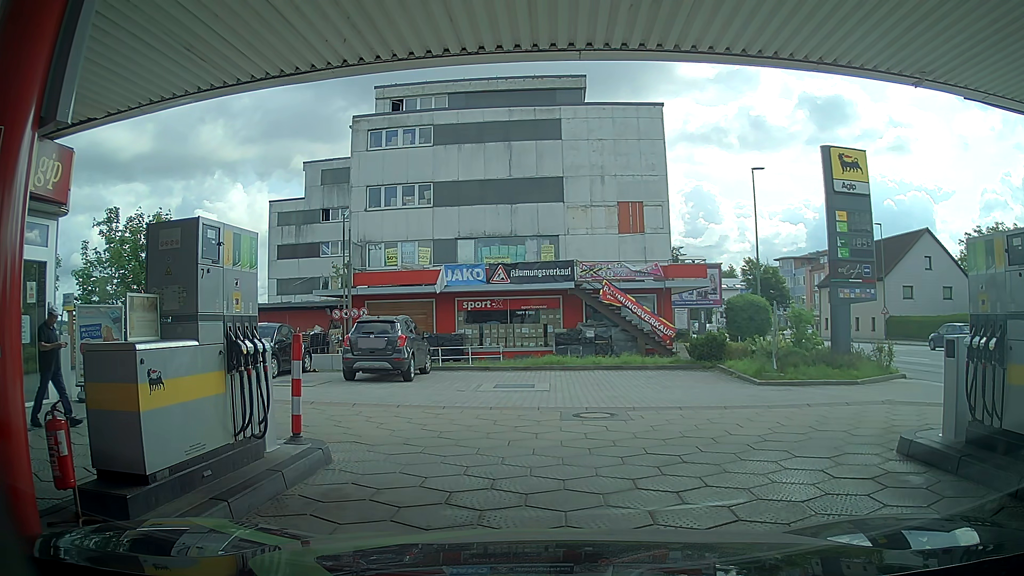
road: service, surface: paving_stones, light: Day
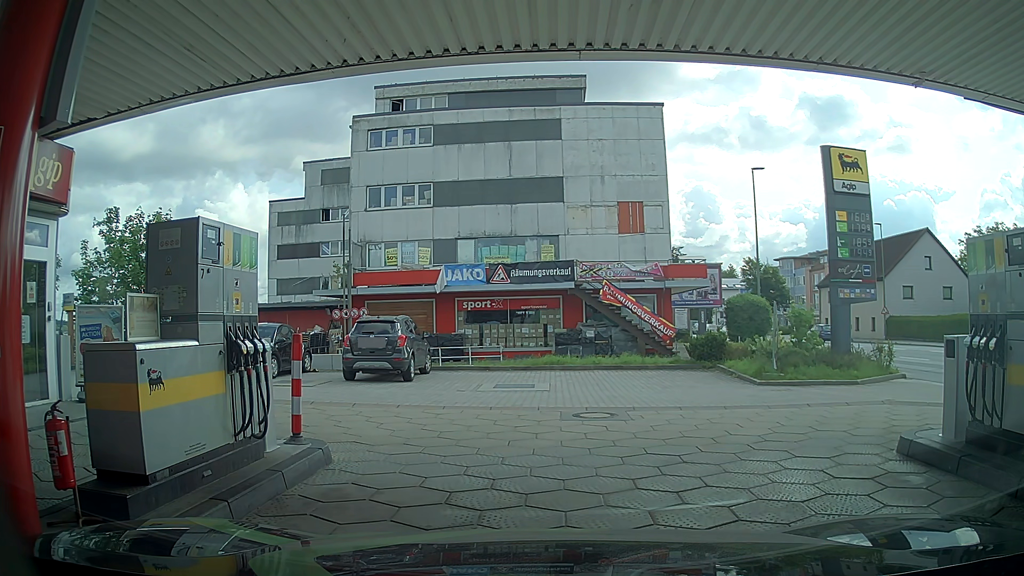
(0.0, 0.0) m; 0°
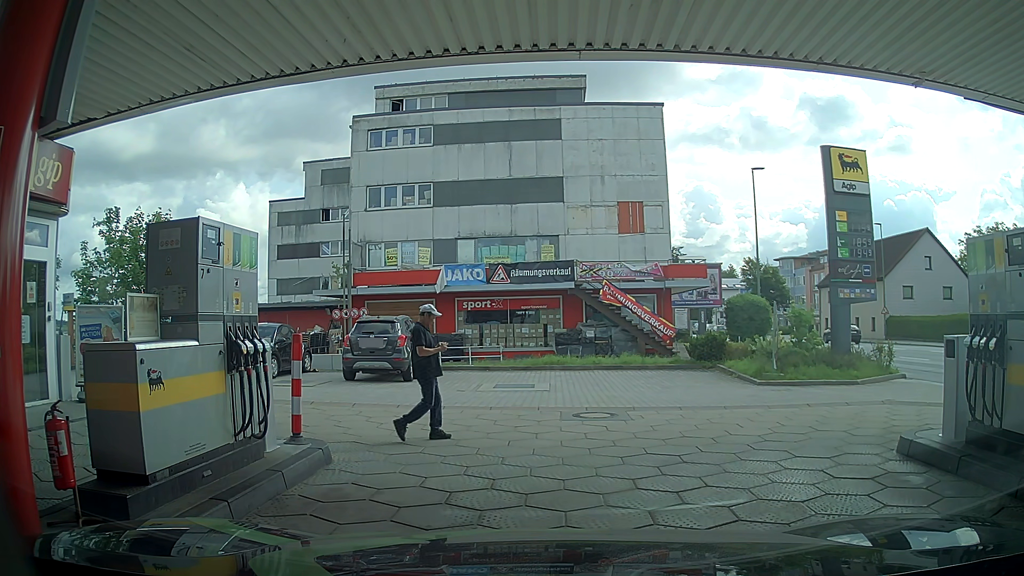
(0.0, 0.0) m; 0°
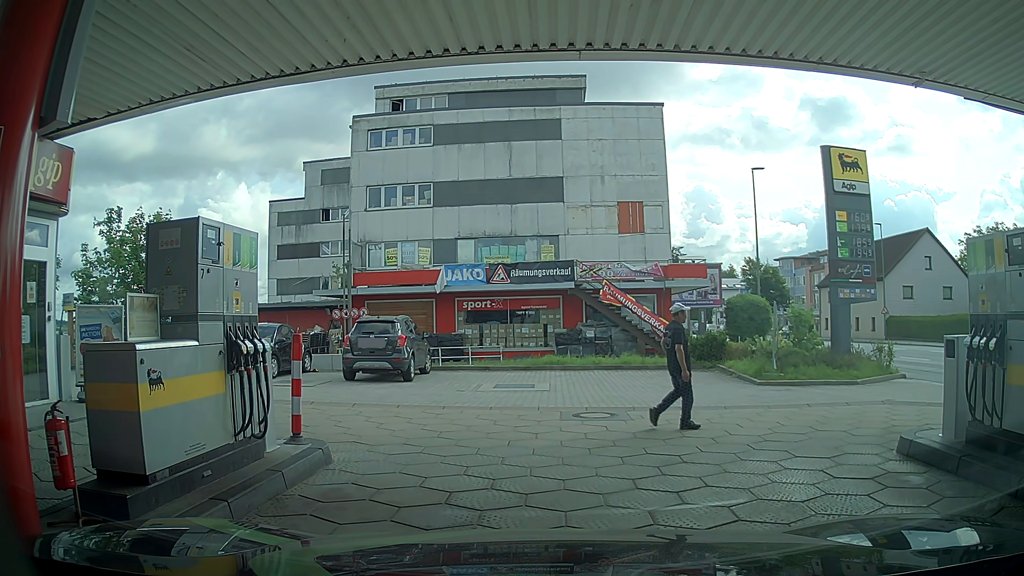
(0.0, 0.0) m; 0°
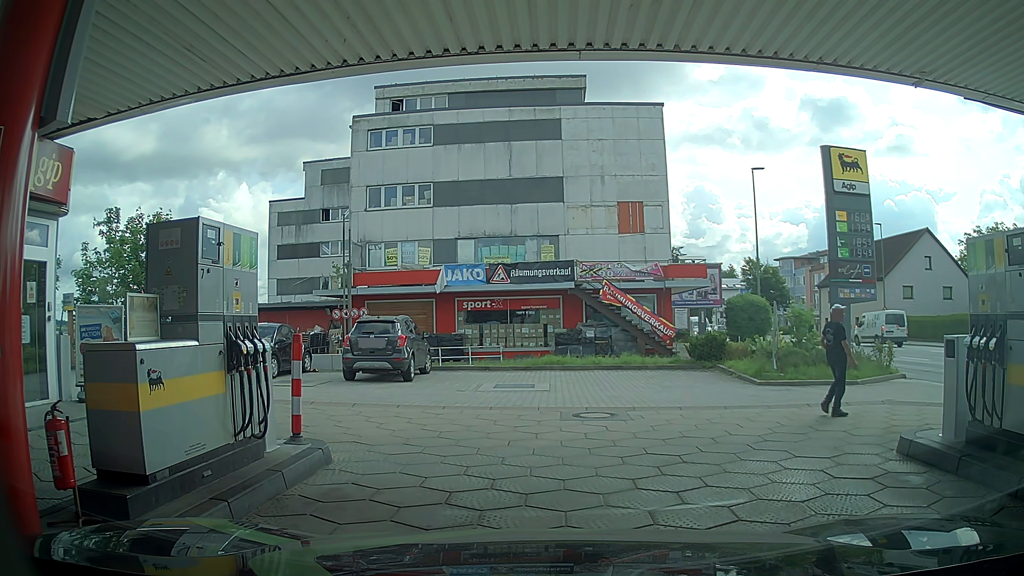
(0.0, 0.0) m; 0°
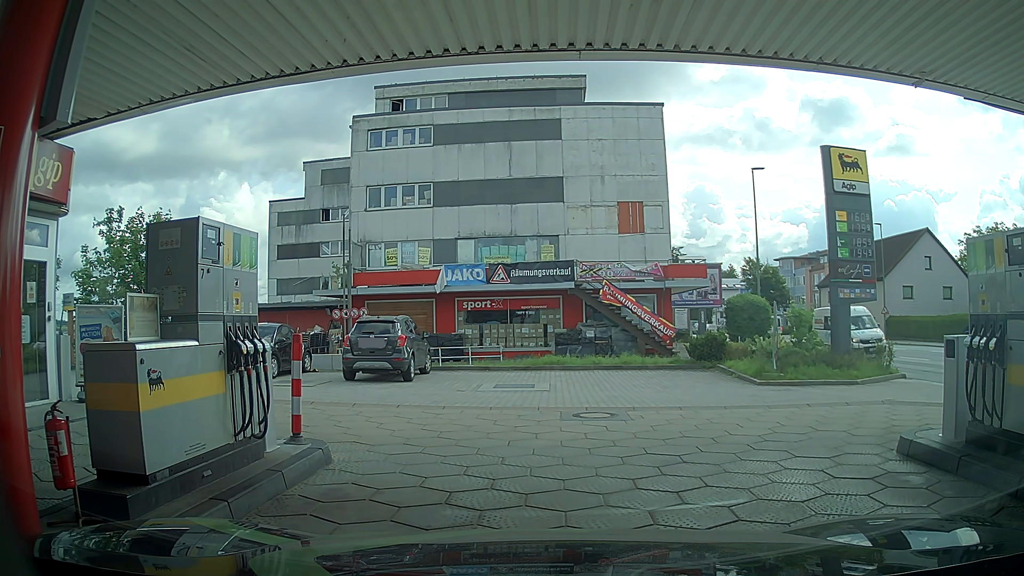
(0.0, 0.0) m; 0°
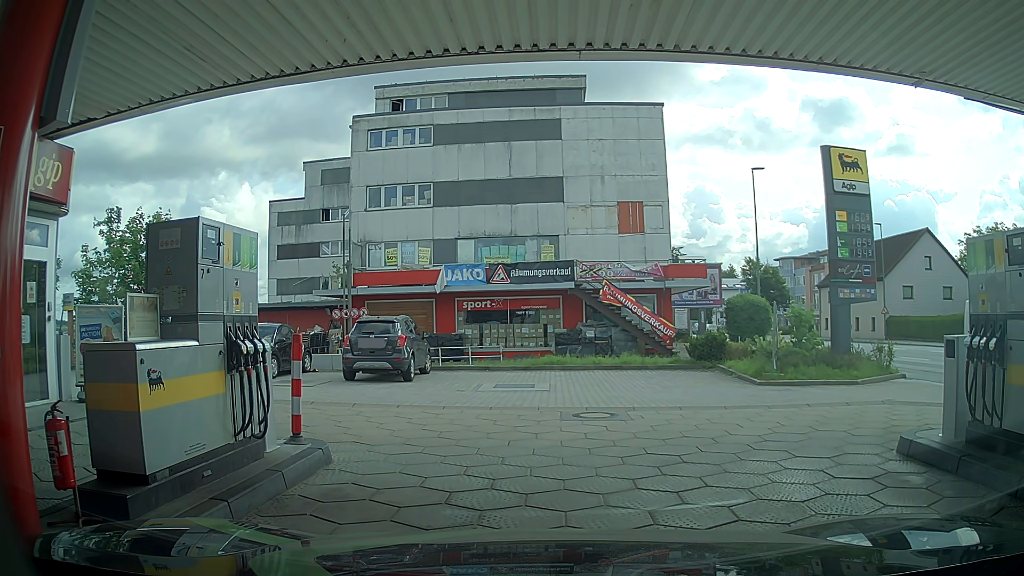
(0.0, 0.0) m; 0°
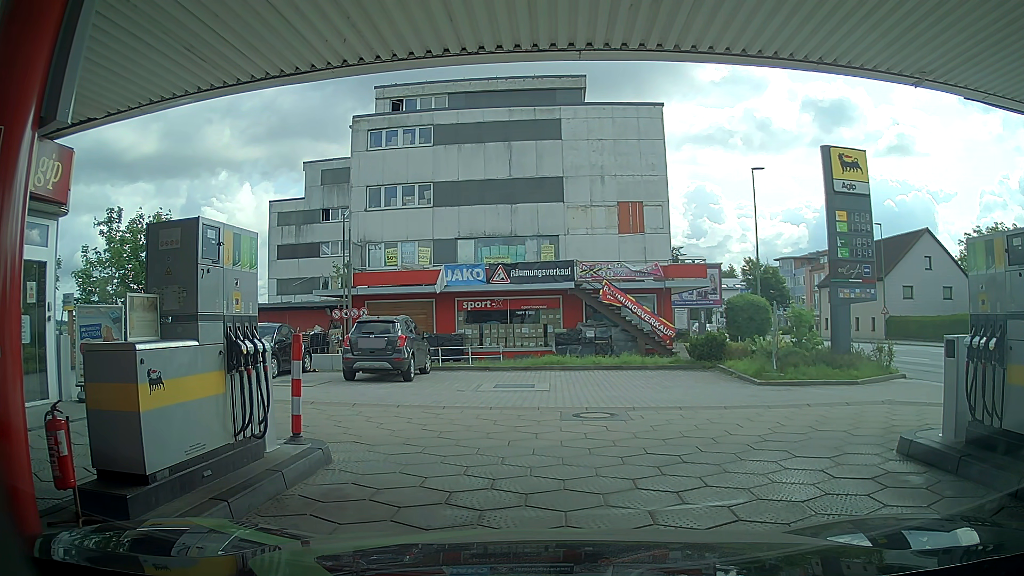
(0.0, 0.0) m; 0°
